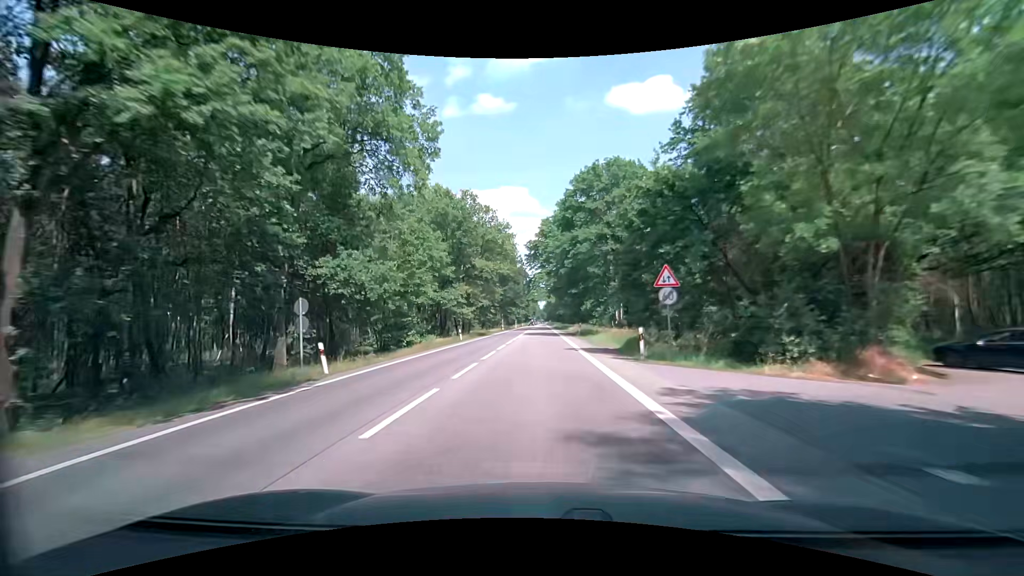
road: secondary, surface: asphalt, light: Day
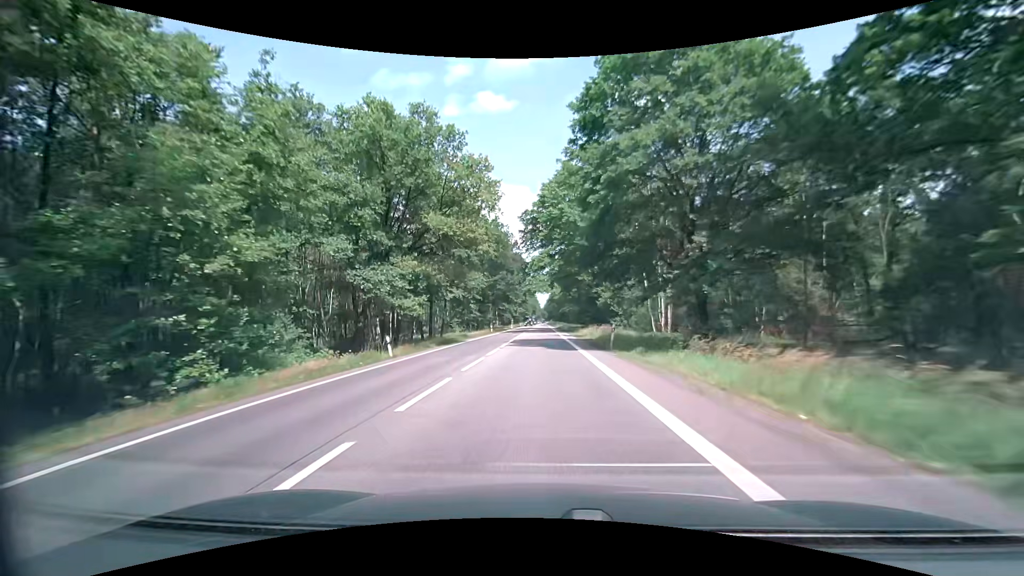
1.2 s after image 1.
(+0.1, +22.5) m; 0°
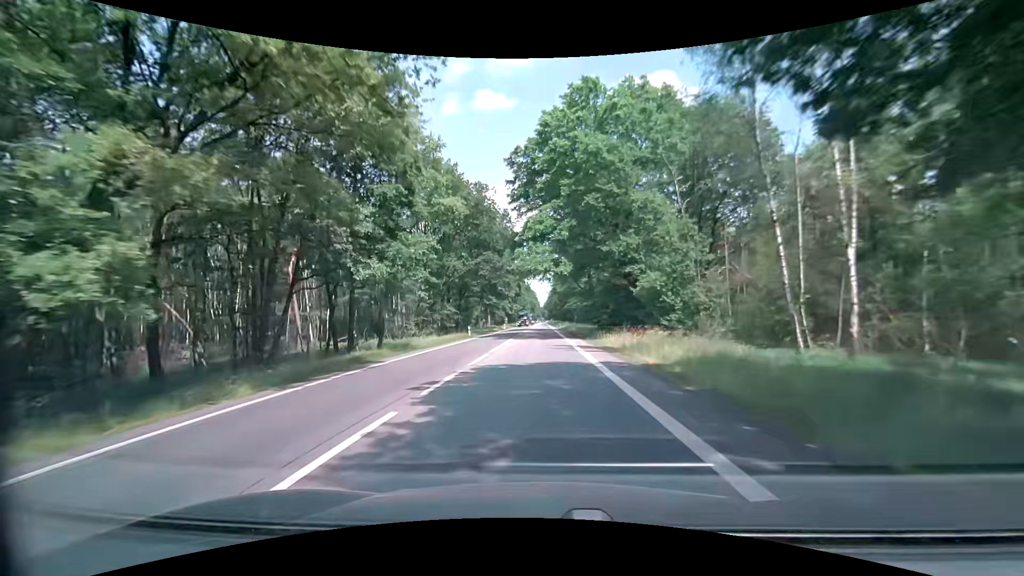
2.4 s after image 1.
(+0.1, +22.4) m; 0°
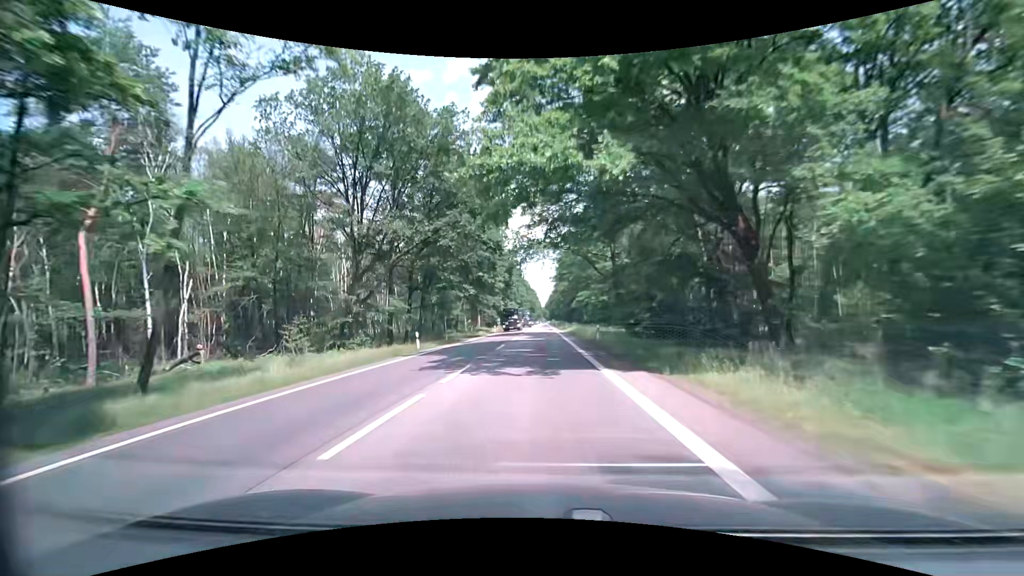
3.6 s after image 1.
(+0.1, +22.3) m; 0°
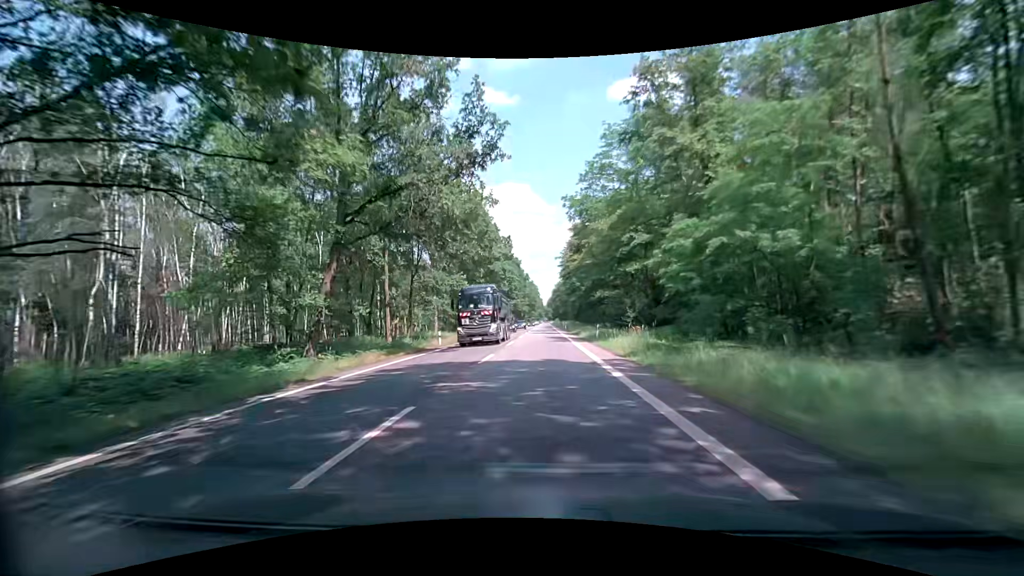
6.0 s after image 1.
(-0.3, +44.3) m; -1°
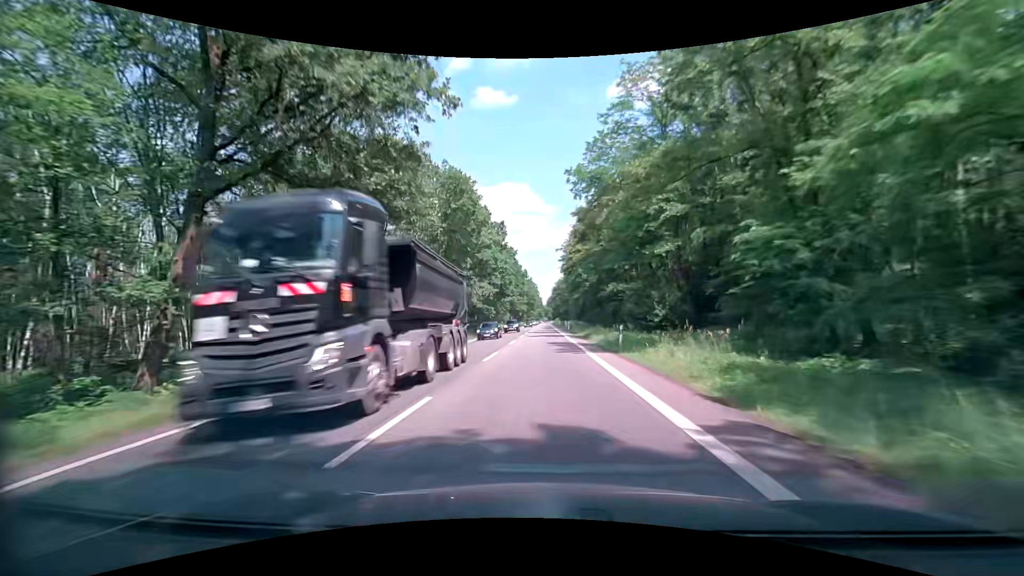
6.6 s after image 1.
(+0.1, +11.0) m; 0°
